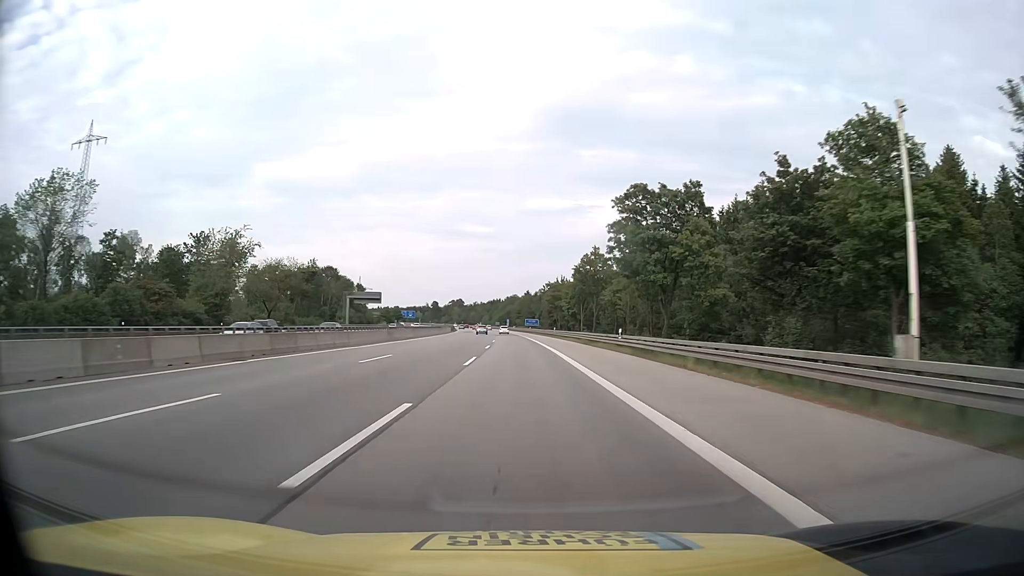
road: motorway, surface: asphalt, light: Day
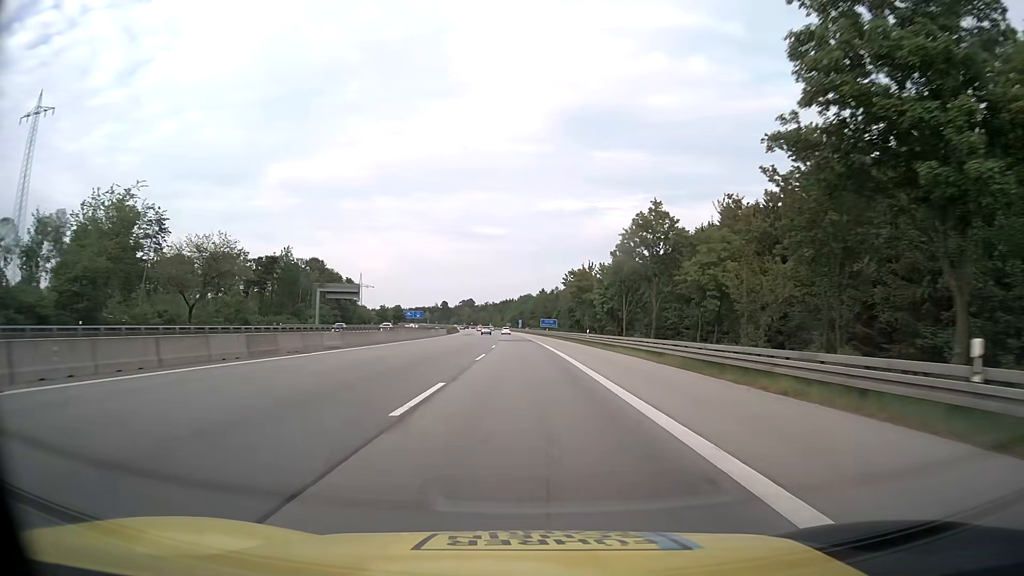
(-0.3, +31.7) m; -1°
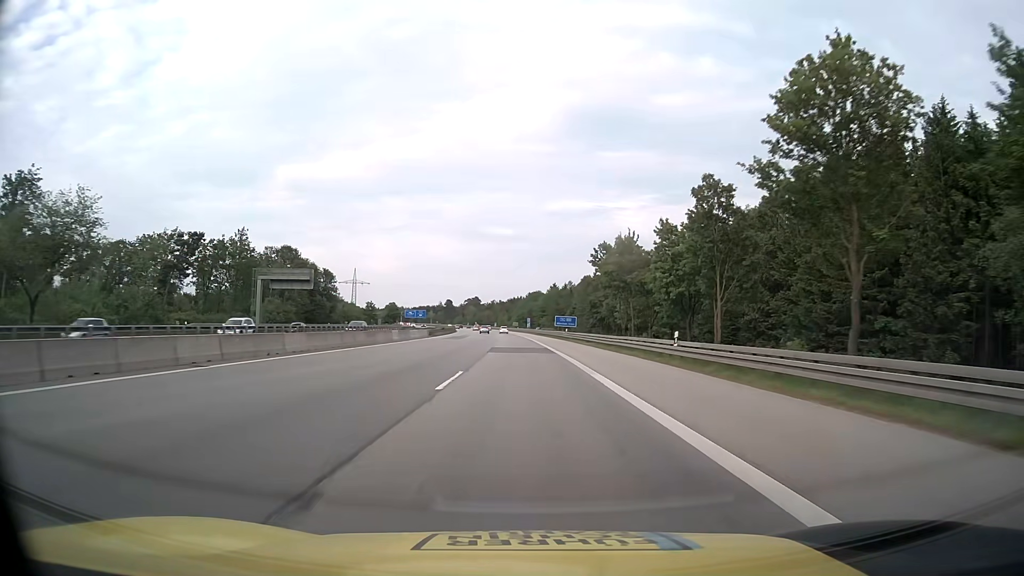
(-0.2, +31.7) m; -1°
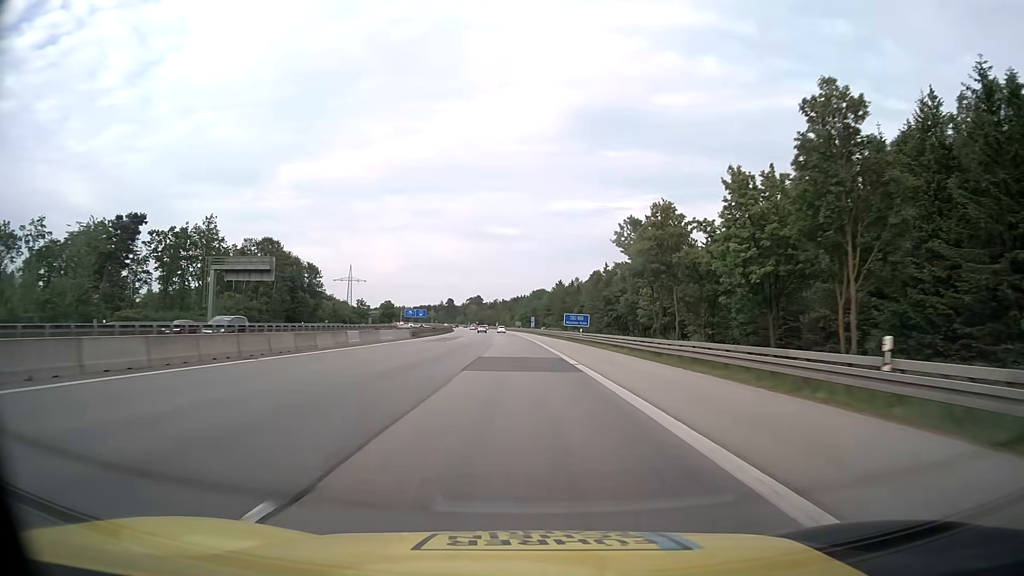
(-0.1, +15.8) m; 0°
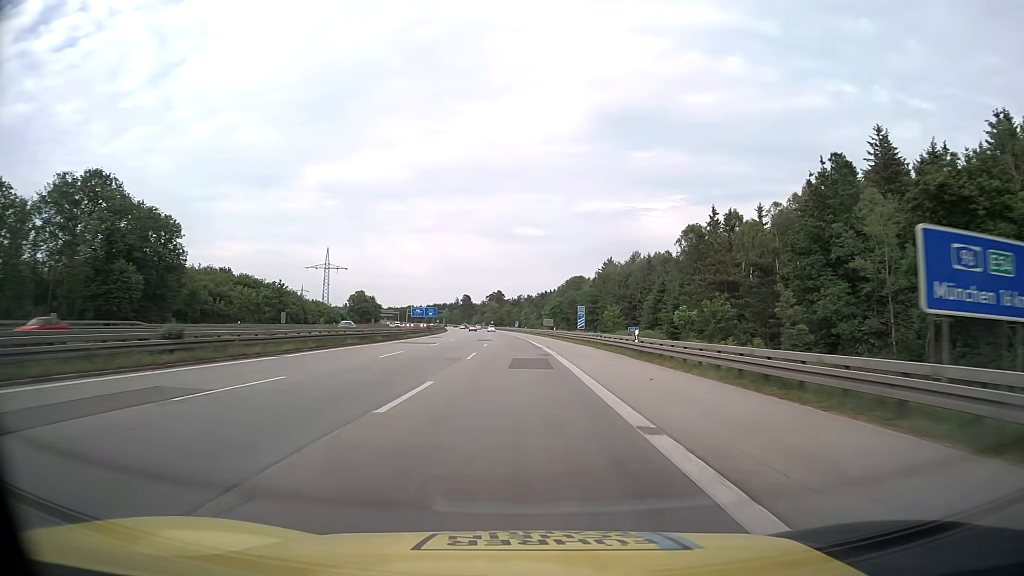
(-1.2, +79.0) m; -2°
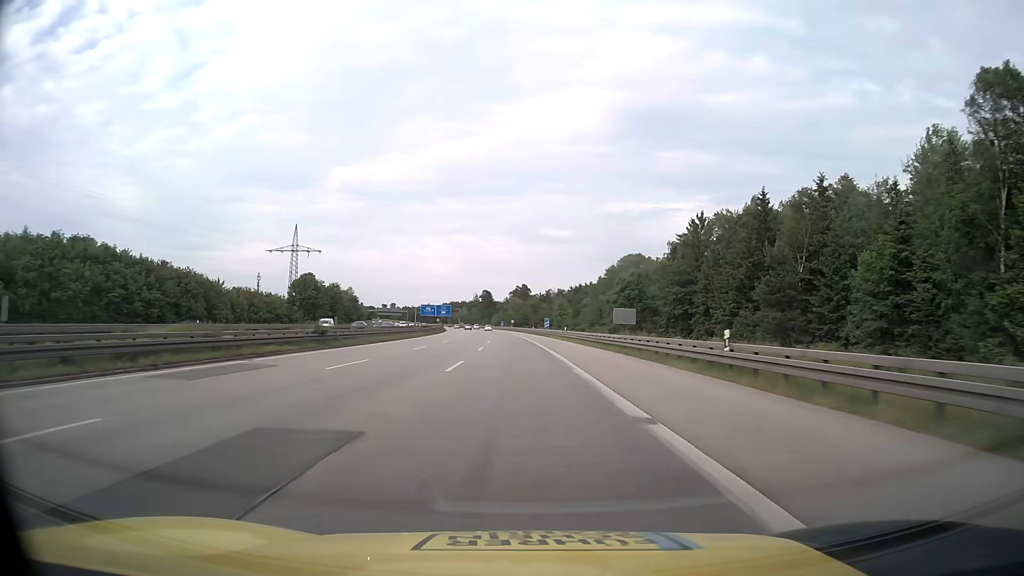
(-1.4, +63.1) m; -2°
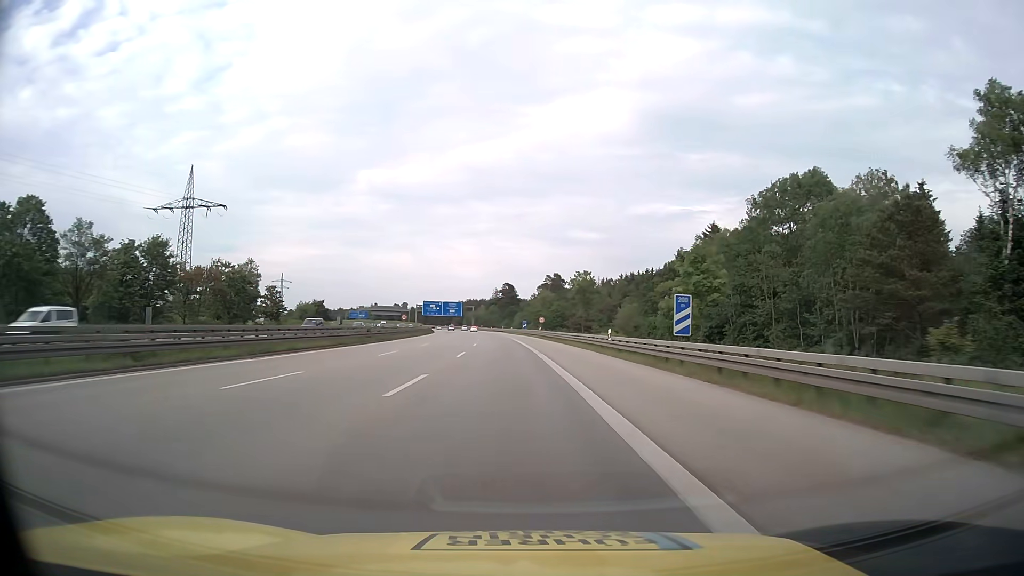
(-1.7, +78.9) m; -2°
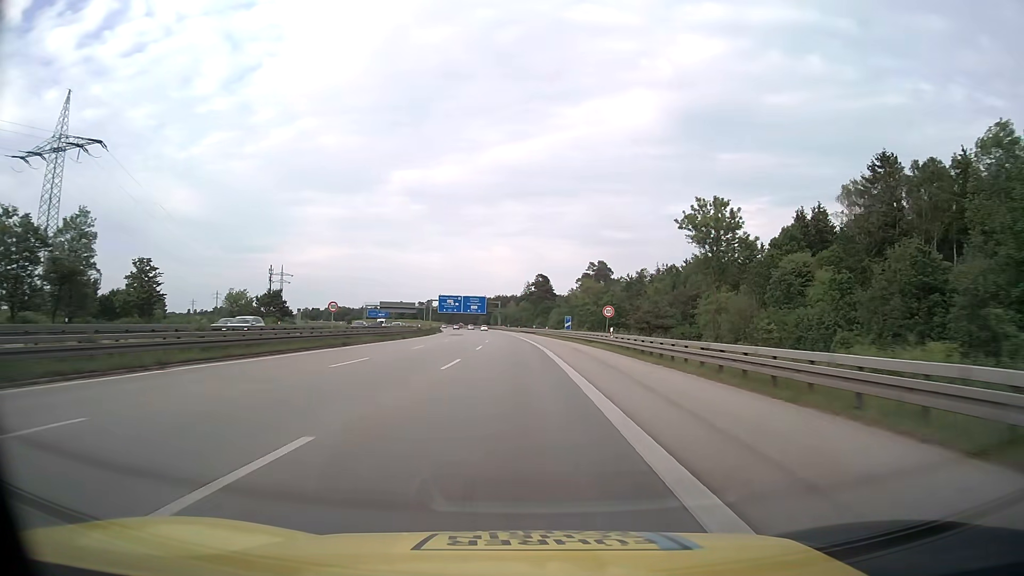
(-1.2, +47.4) m; -3°
(0, +10) (0, +20) (0, +30) (-1, +40) (-1, +50) (-1, +60) (-2, +70) (-2, +80) (-3, +90) (-3, +100) m
